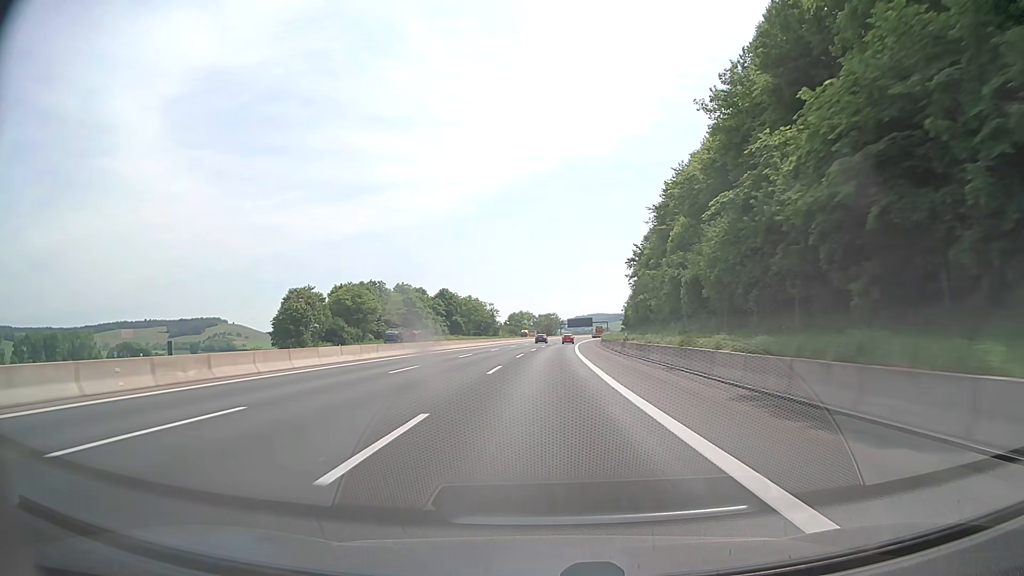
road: motorway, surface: asphalt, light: Day
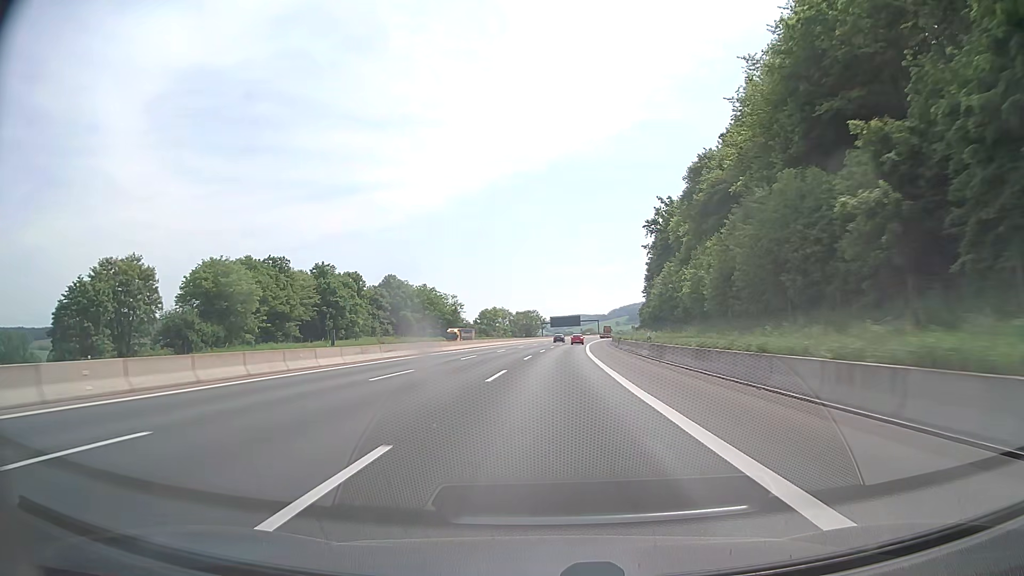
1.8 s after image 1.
(+0.7, +57.7) m; +2°
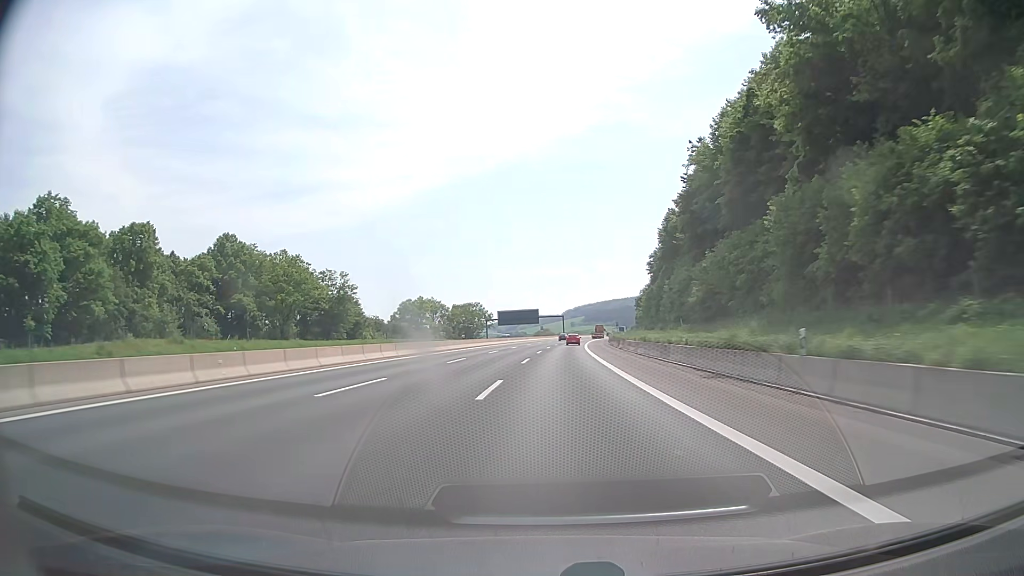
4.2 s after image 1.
(+2.5, +77.4) m; +4°
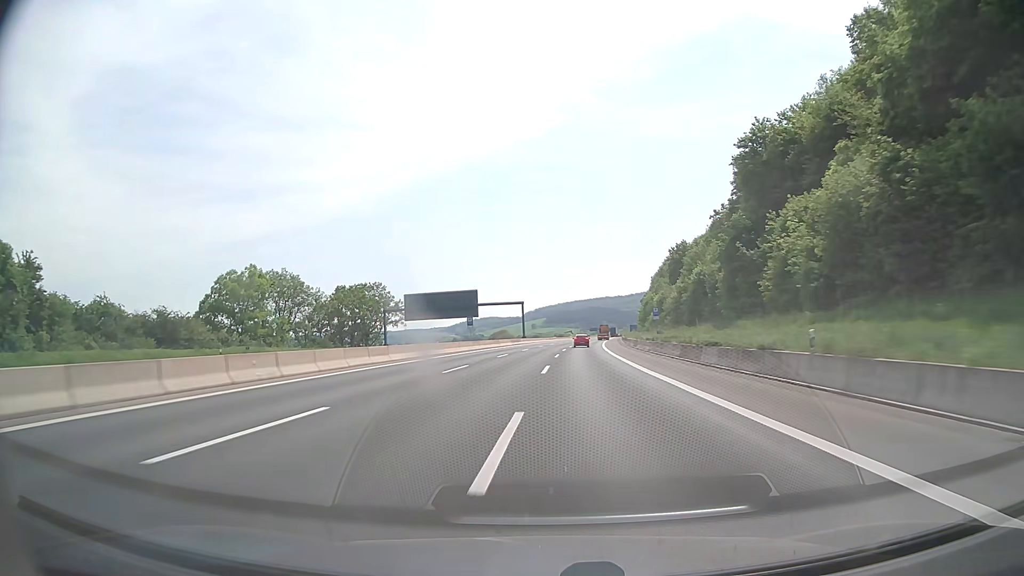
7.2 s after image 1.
(+2.9, +97.6) m; +3°
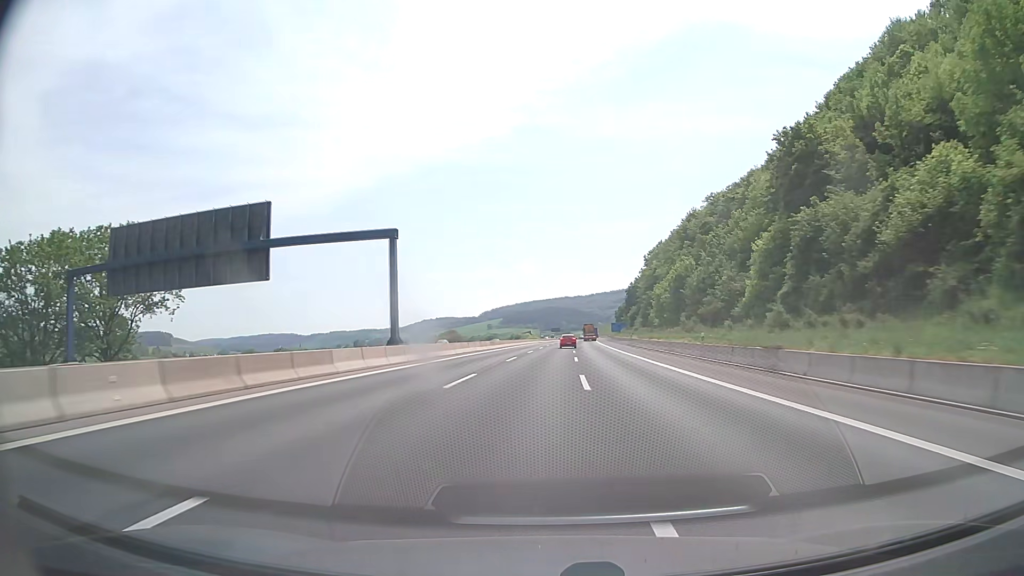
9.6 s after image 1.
(+2.5, +78.7) m; +4°
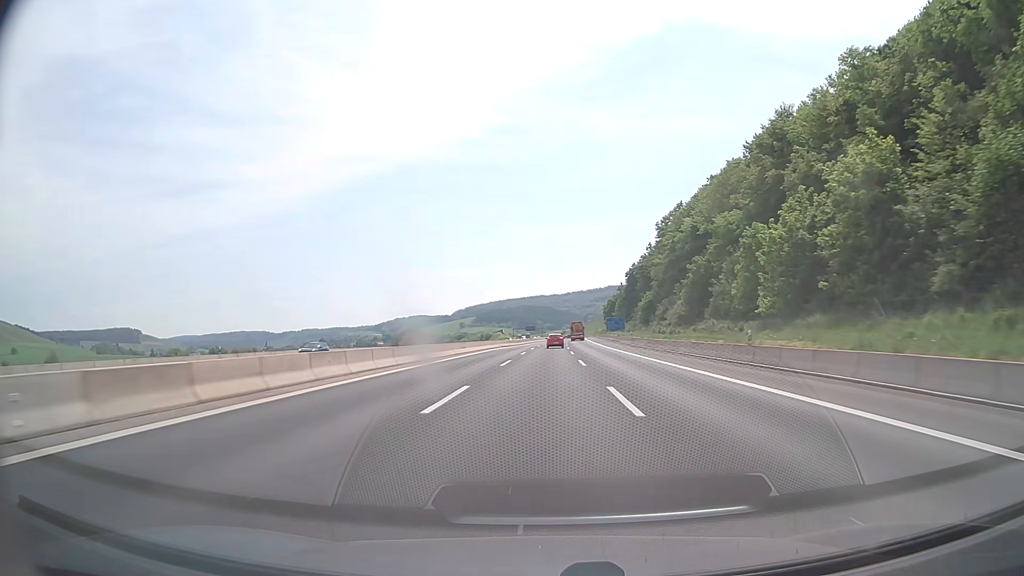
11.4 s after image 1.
(+1.2, +59.4) m; +2°
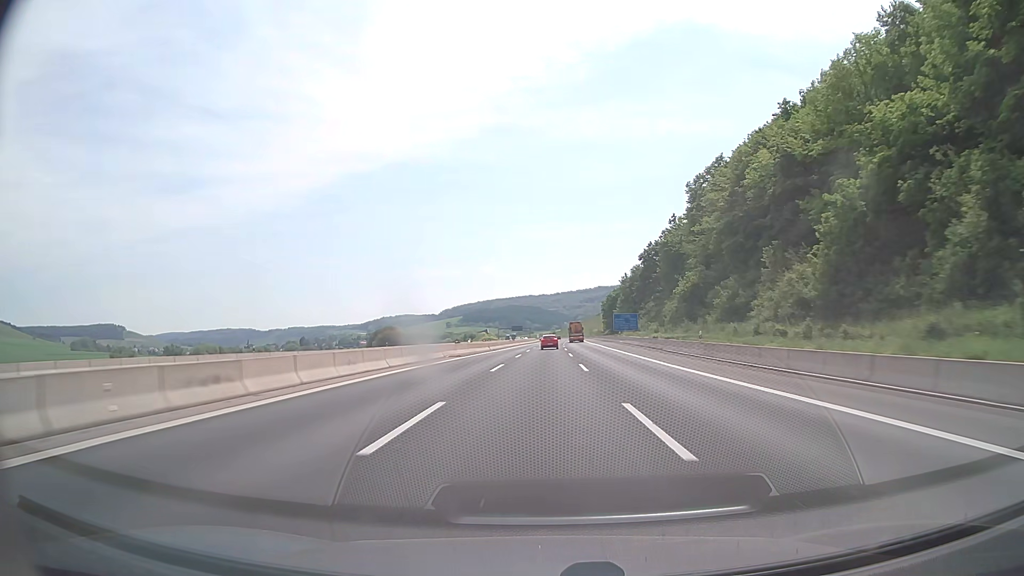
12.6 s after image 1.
(+0.3, +39.8) m; +1°
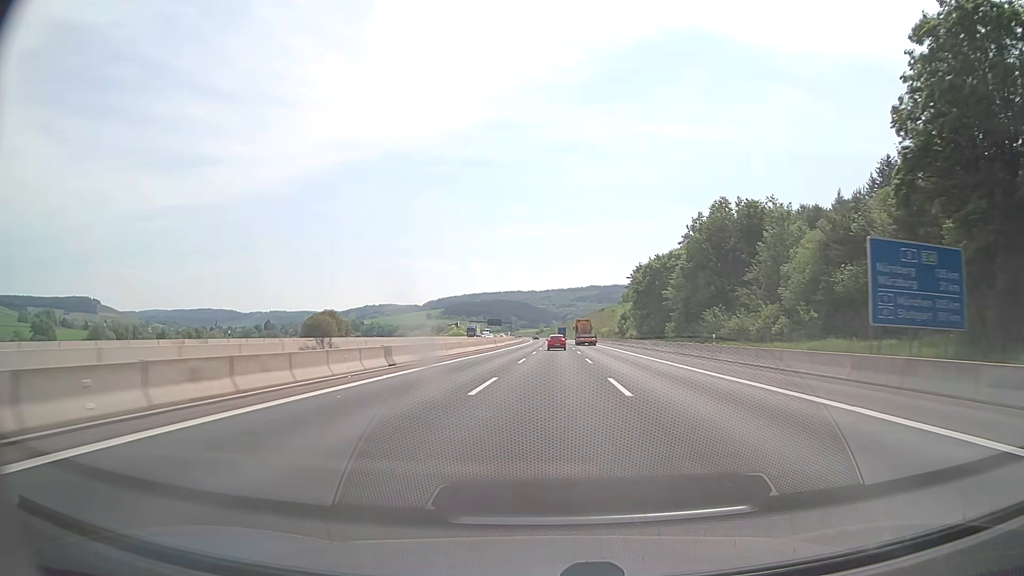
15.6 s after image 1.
(+1.3, +100.1) m; +1°
(0, +10) (0, +20) (0, +30) (0, +40) (+1, +50) (+1, +60) (+1, +70) (+1, +80) (+2, +90) (+2, +100) m
